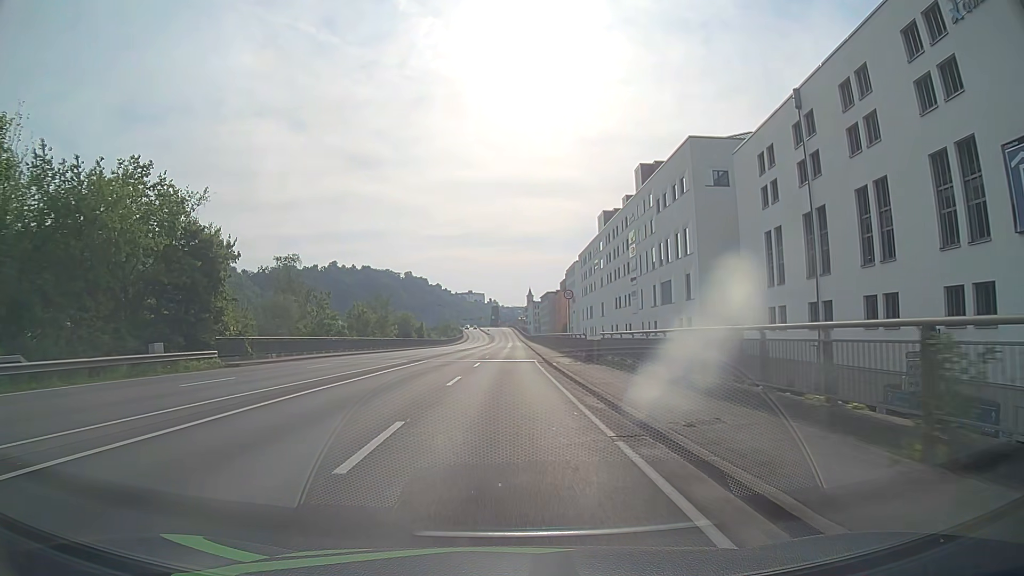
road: primary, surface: asphalt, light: Day
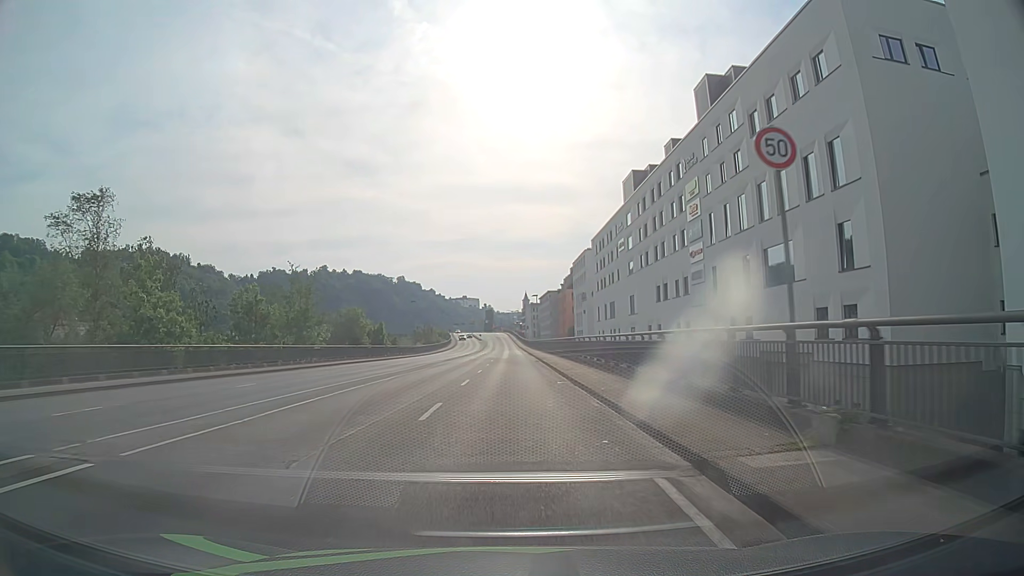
(0.0, +31.0) m; +1°
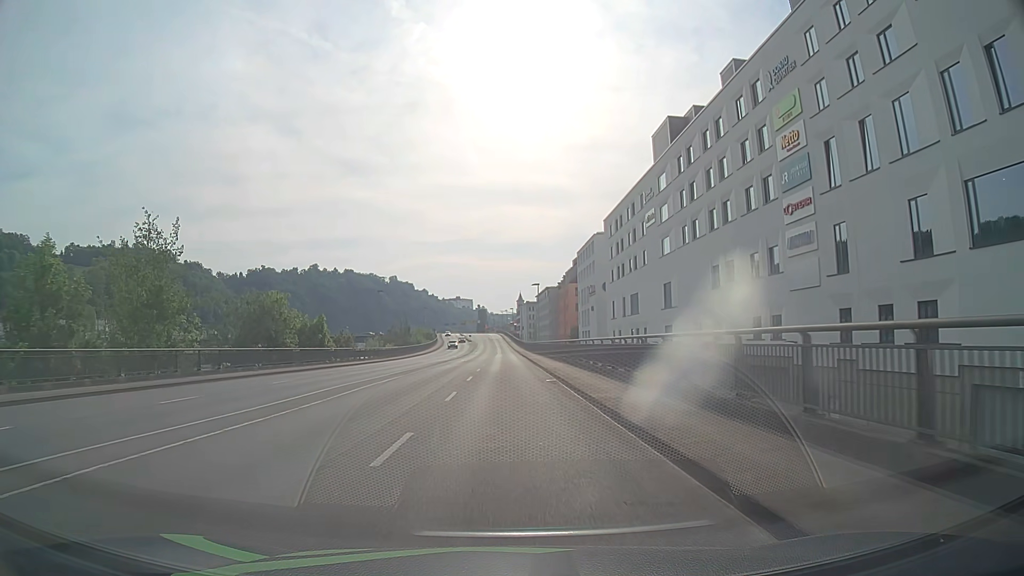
(-0.1, +22.0) m; 0°
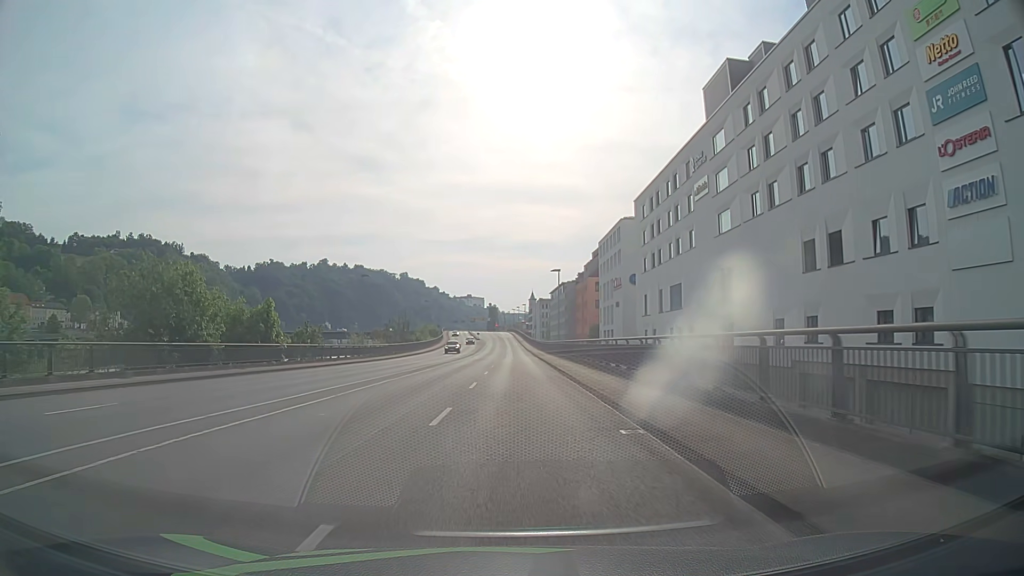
(-0.3, +14.5) m; -1°
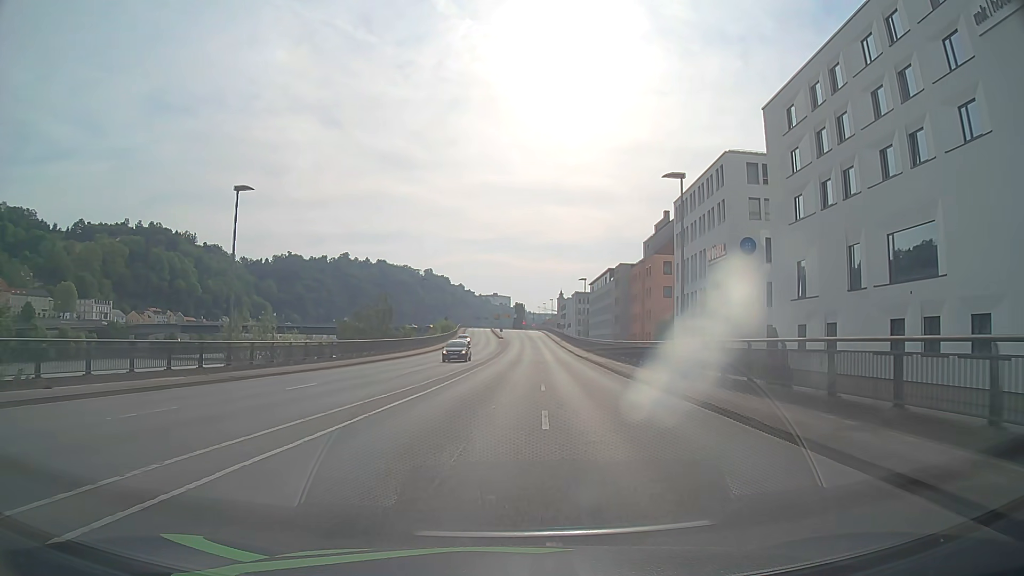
(-1.1, +36.4) m; -2°
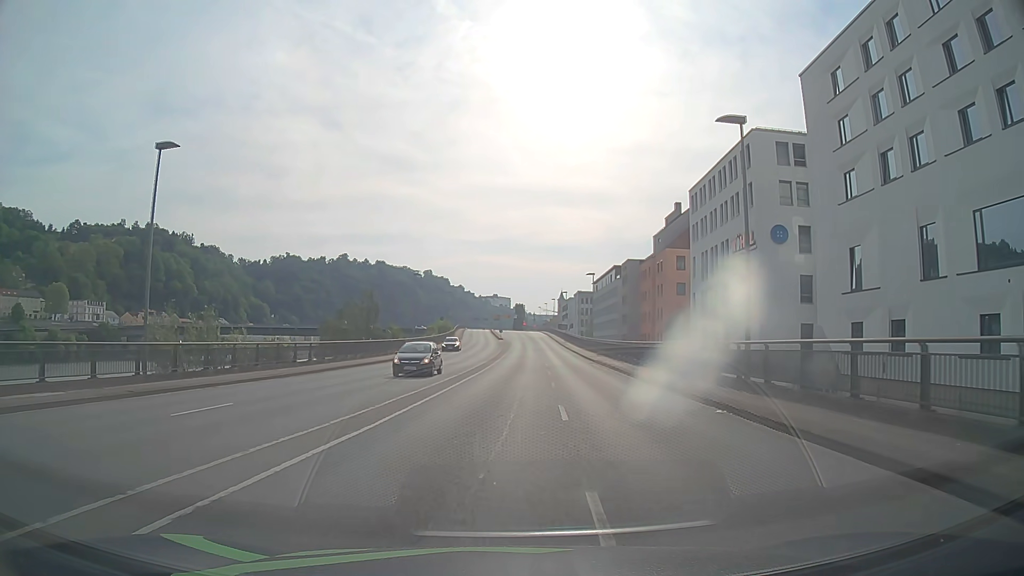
(0.0, +7.3) m; 0°
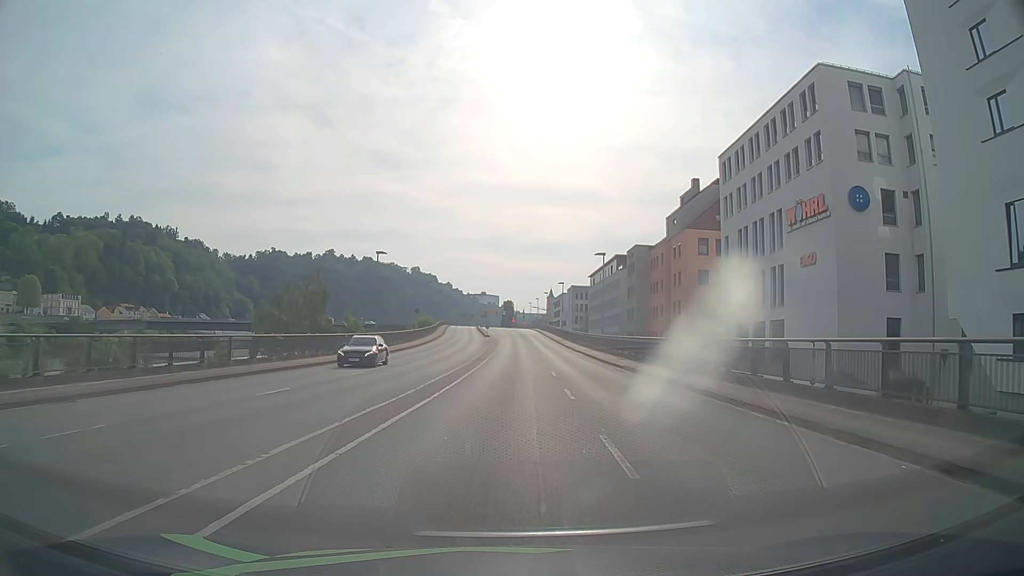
(+0.1, +14.7) m; 0°
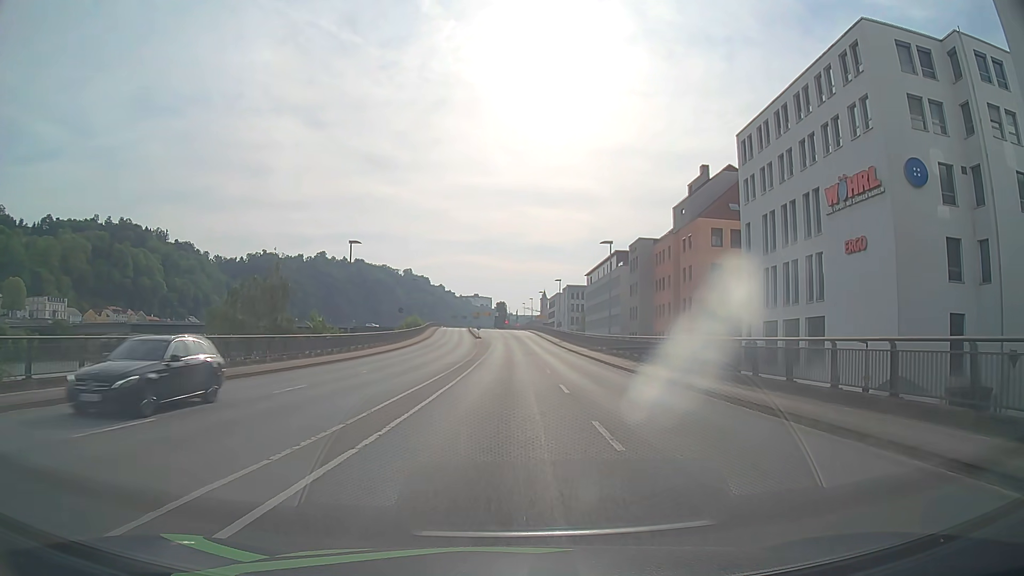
(+0.1, +7.3) m; +1°
